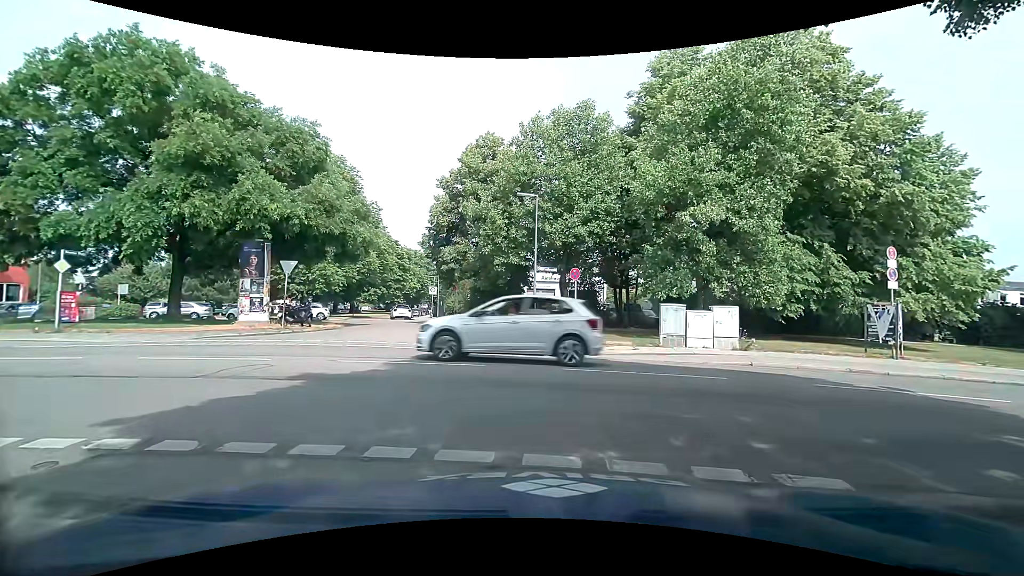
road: residential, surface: asphalt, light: Day
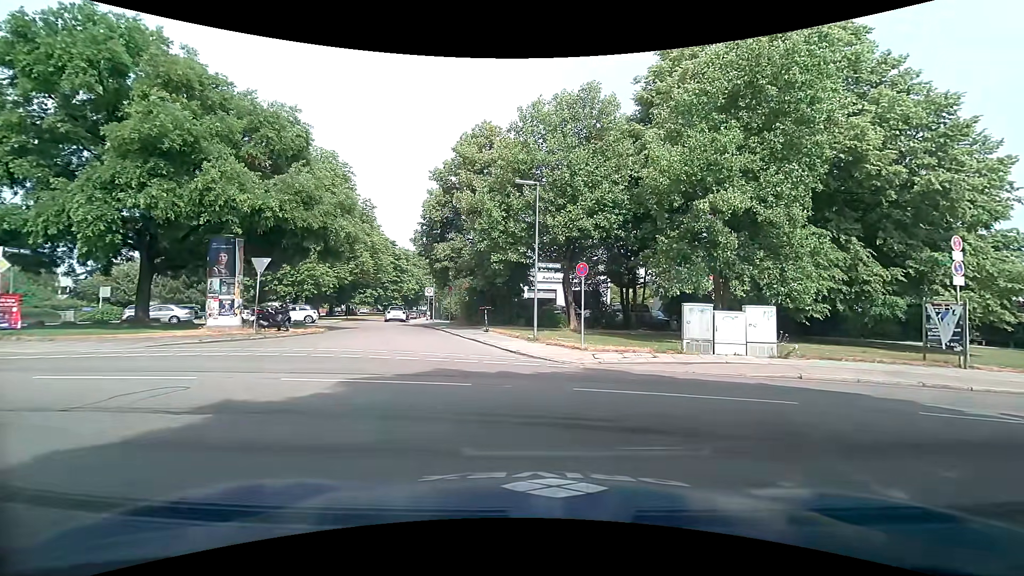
(0.0, +2.3) m; 0°
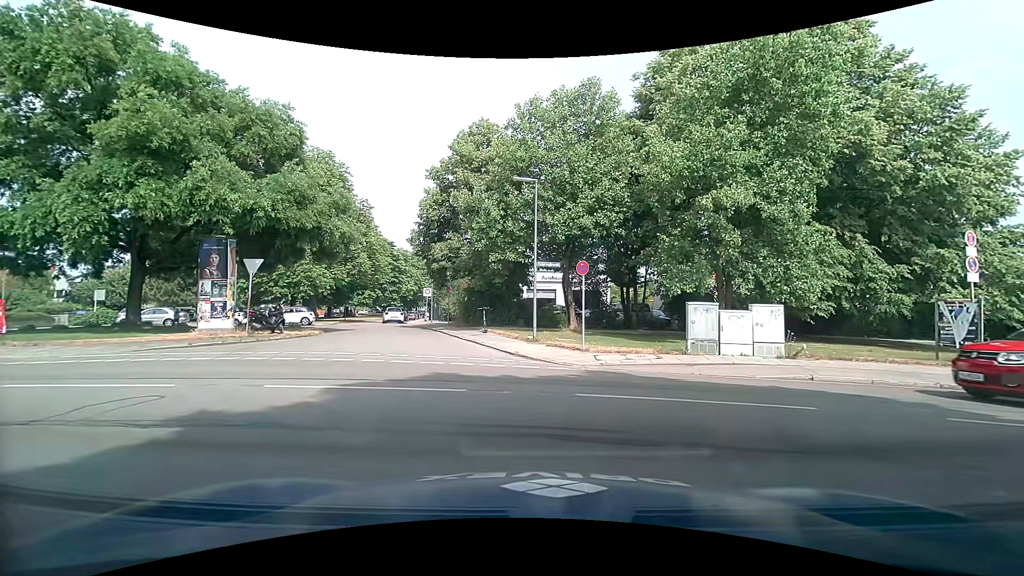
(0.0, +0.5) m; 0°
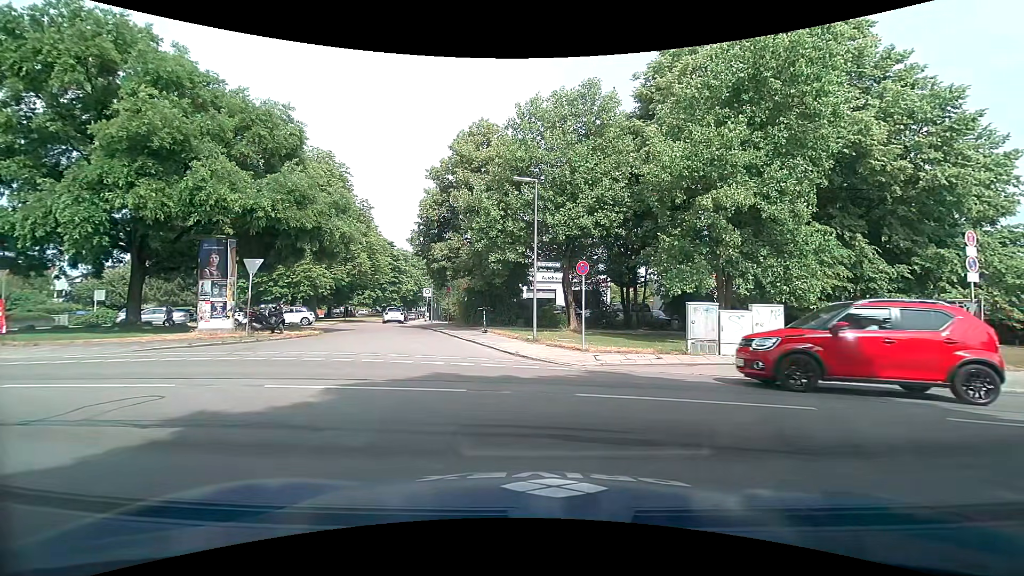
(0.0, 0.0) m; 0°
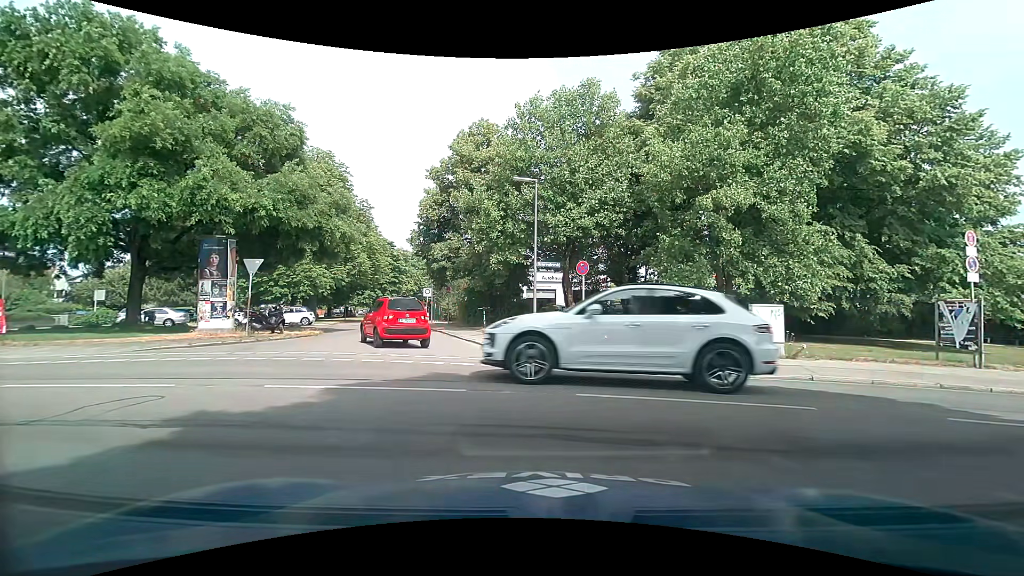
(0.0, 0.0) m; 0°
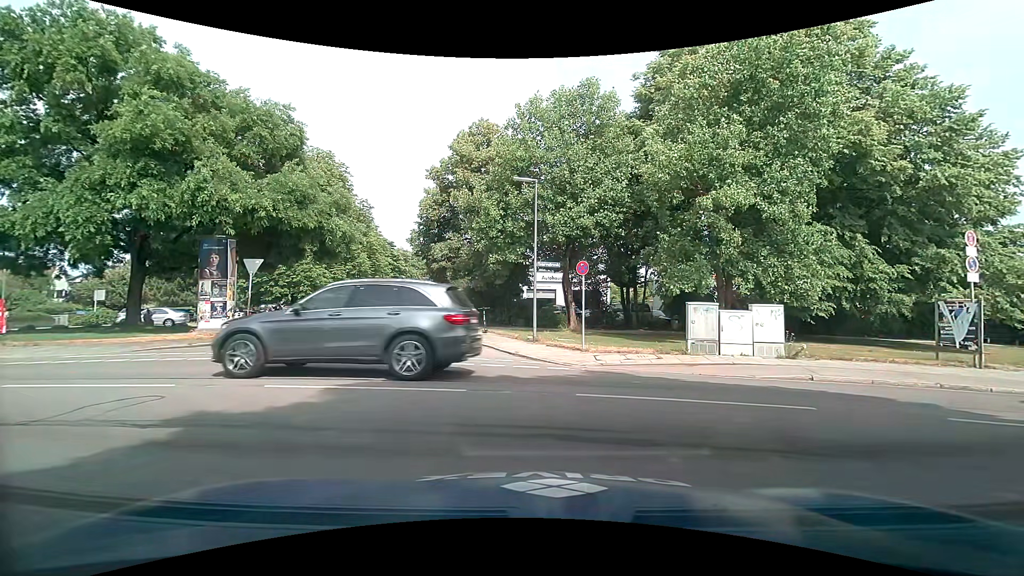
(0.0, 0.0) m; 0°
